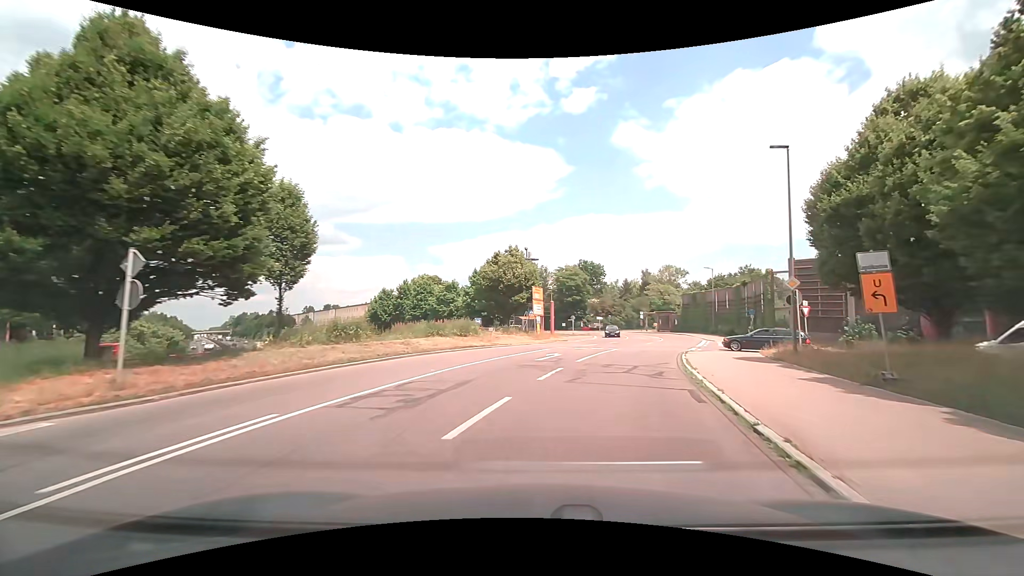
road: secondary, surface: asphalt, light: Day
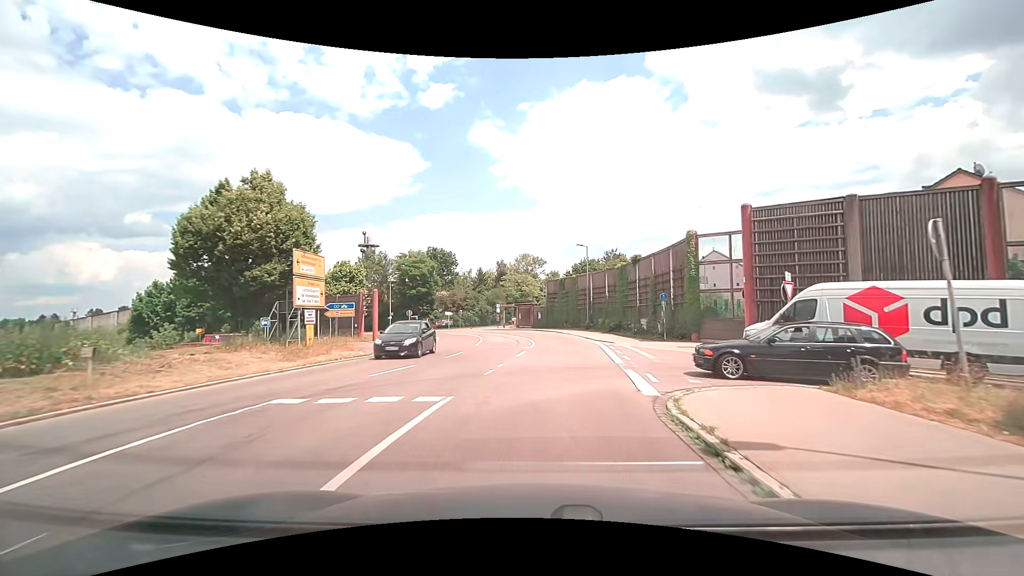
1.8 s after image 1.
(+2.9, +18.8) m; +16°
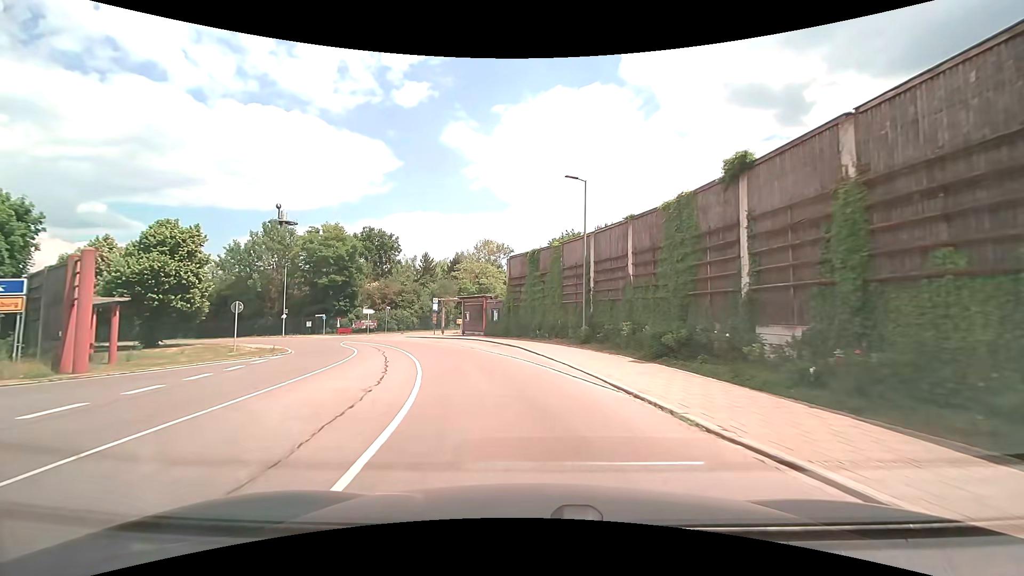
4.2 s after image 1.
(+1.4, +26.0) m; +5°
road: tertiary
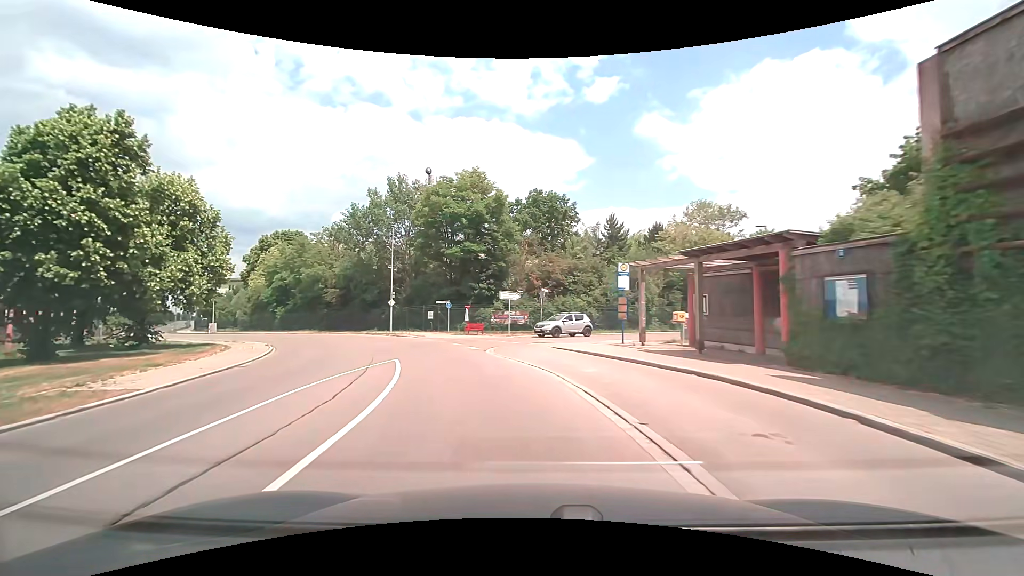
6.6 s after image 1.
(-4.3, +26.8) m; -22°
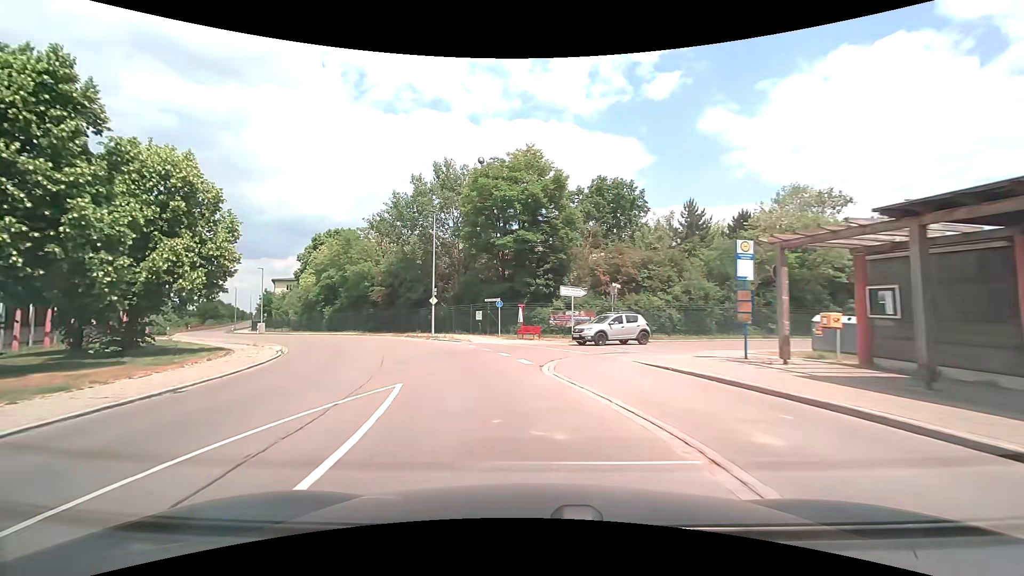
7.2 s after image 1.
(-0.3, +6.4) m; -7°
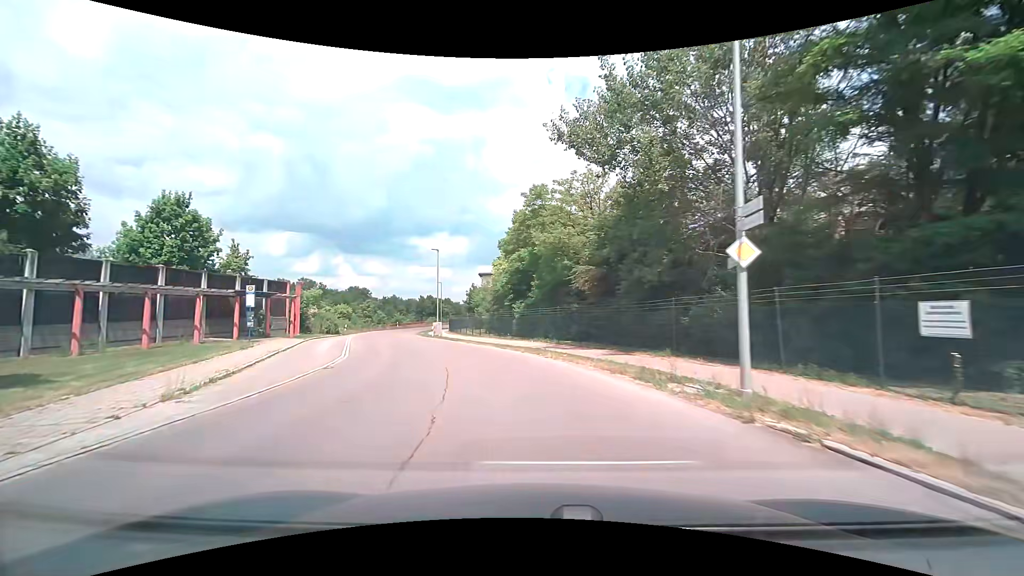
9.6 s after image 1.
(-5.5, +24.4) m; -25°
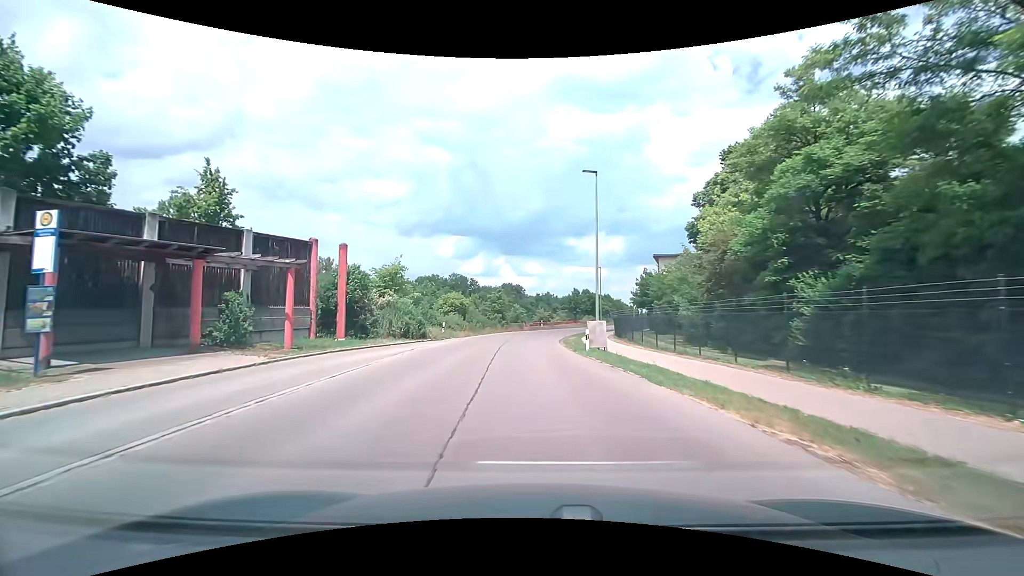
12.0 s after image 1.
(-4.8, +25.7) m; -18°
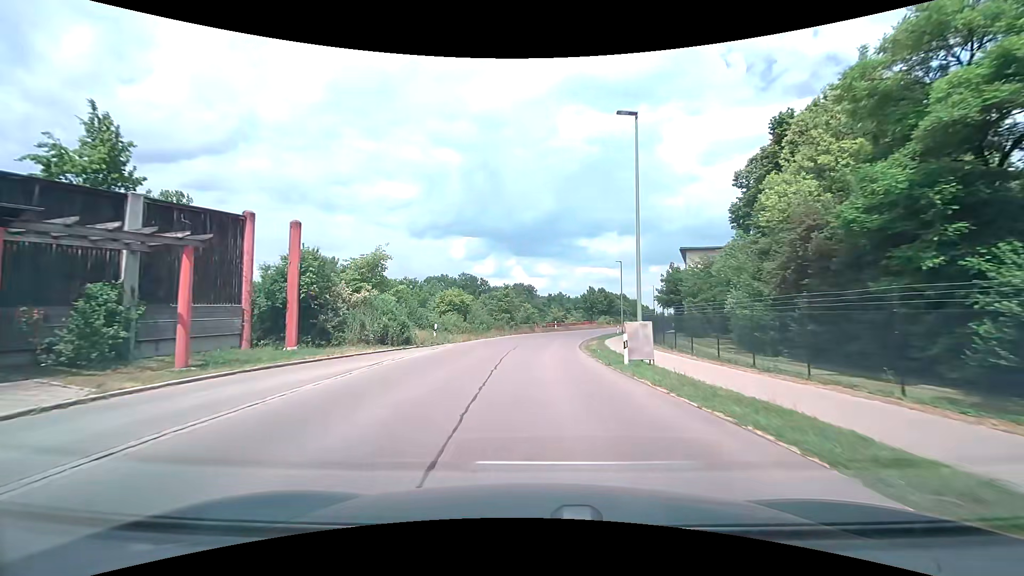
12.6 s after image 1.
(-0.1, +6.9) m; -2°
(0, +10) (0, +20) (+1, +30) (+2, +40) (+4, +50) (+6, +59) (+9, +69) (+13, +78) (+16, +88) (+19, +97) m
